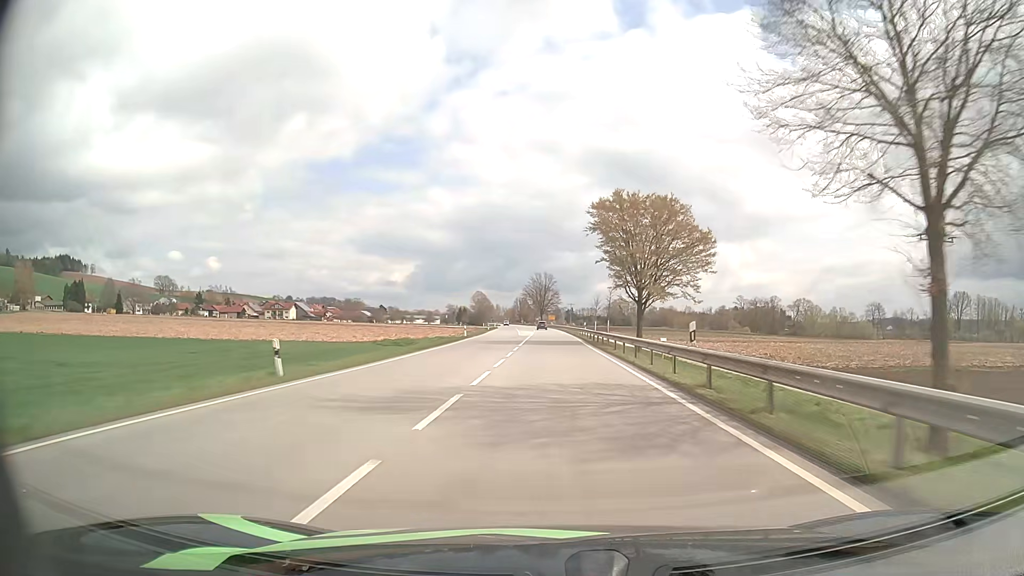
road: primary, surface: asphalt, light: Day
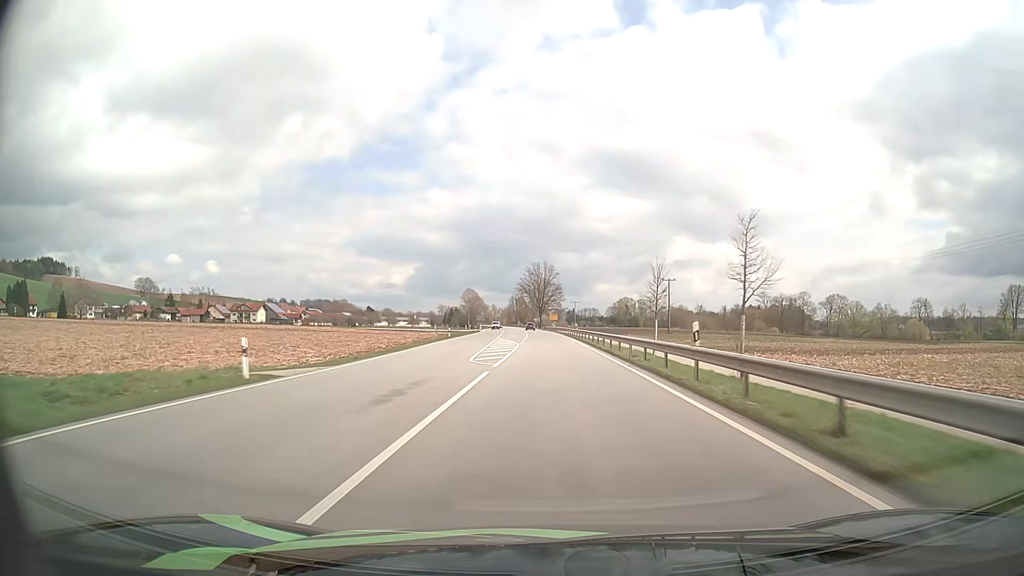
(-0.2, +46.6) m; -1°
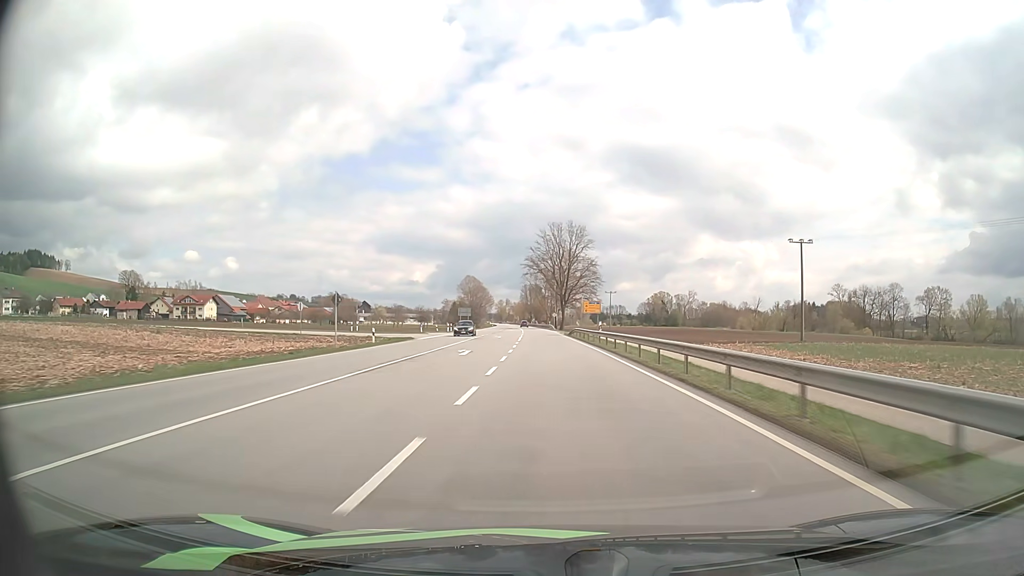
(-0.4, +78.7) m; -1°
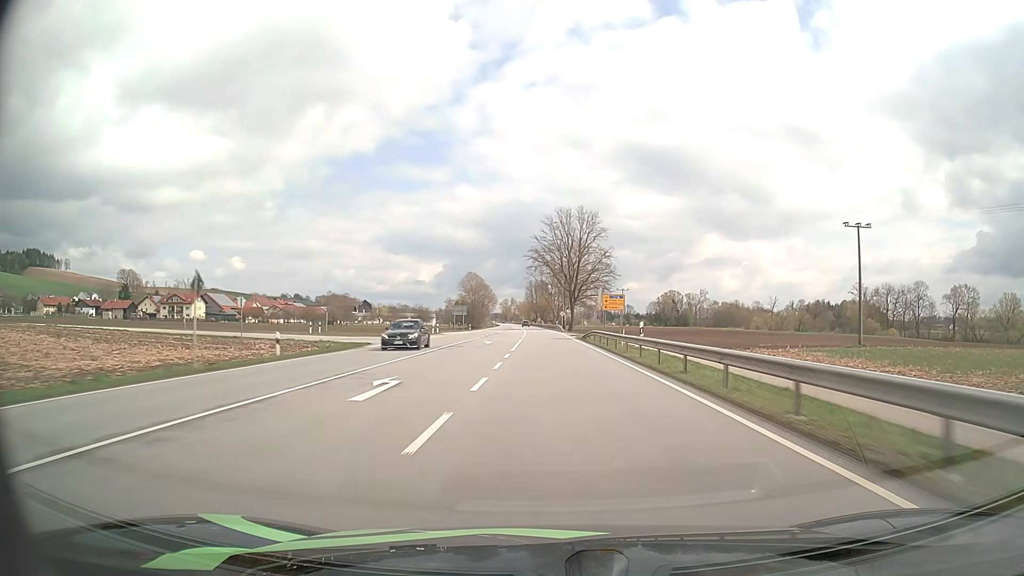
(-0.1, +15.9) m; -1°
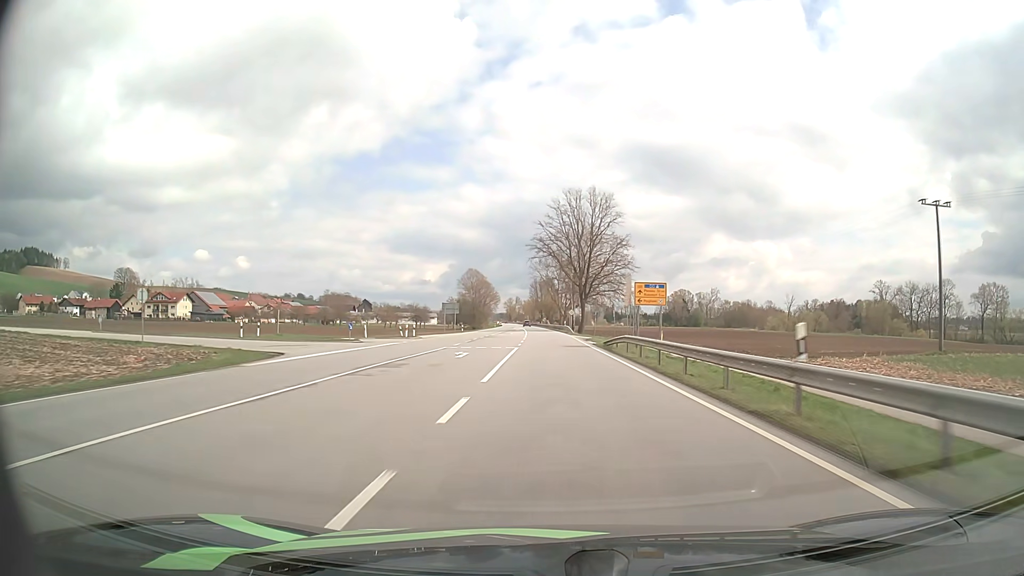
(-0.1, +16.0) m; -1°
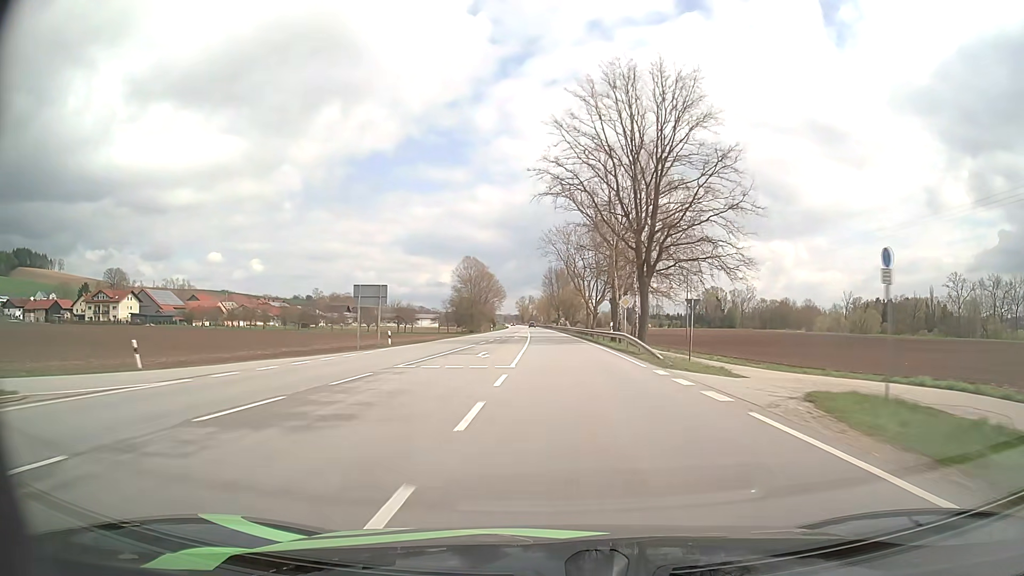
(-0.6, +48.2) m; -1°
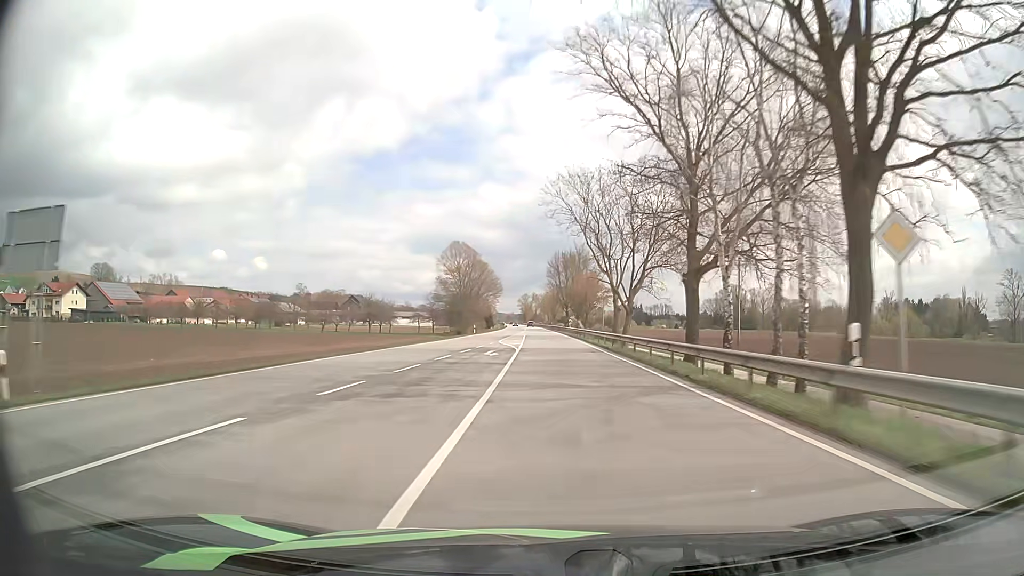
(-0.2, +32.3) m; 0°
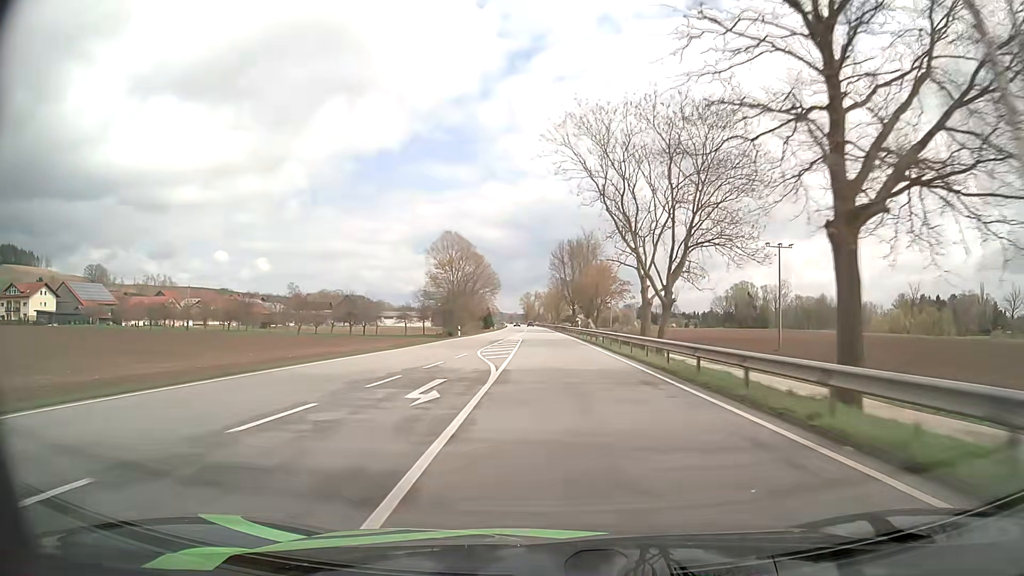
(0.0, +16.2) m; 0°
(0, +10) (0, +20) (0, +30) (0, +40) (0, +50) (-1, +60) (-1, +70) (-1, +80) (-1, +90) (-2, +100) m
